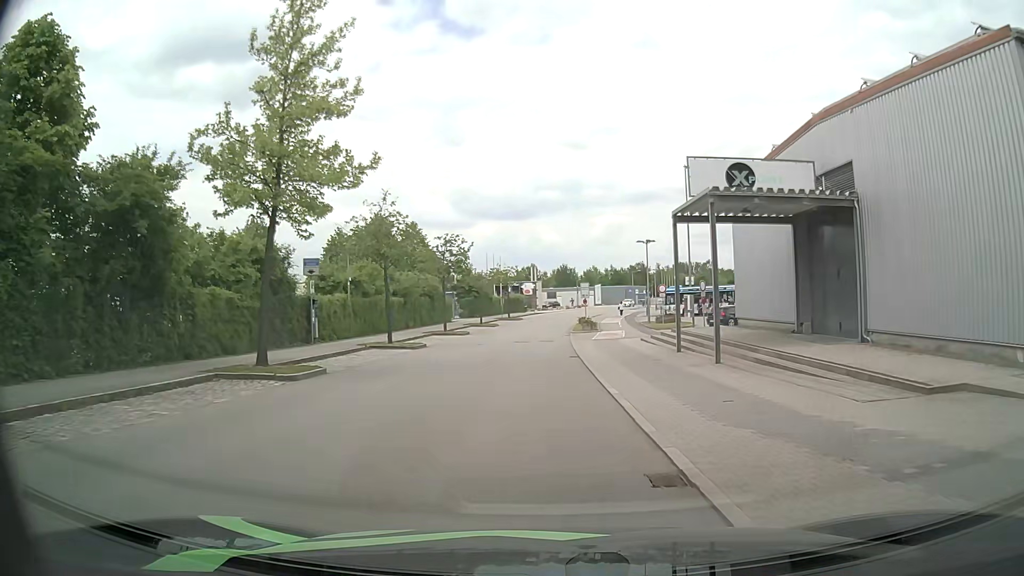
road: residential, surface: asphalt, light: Day
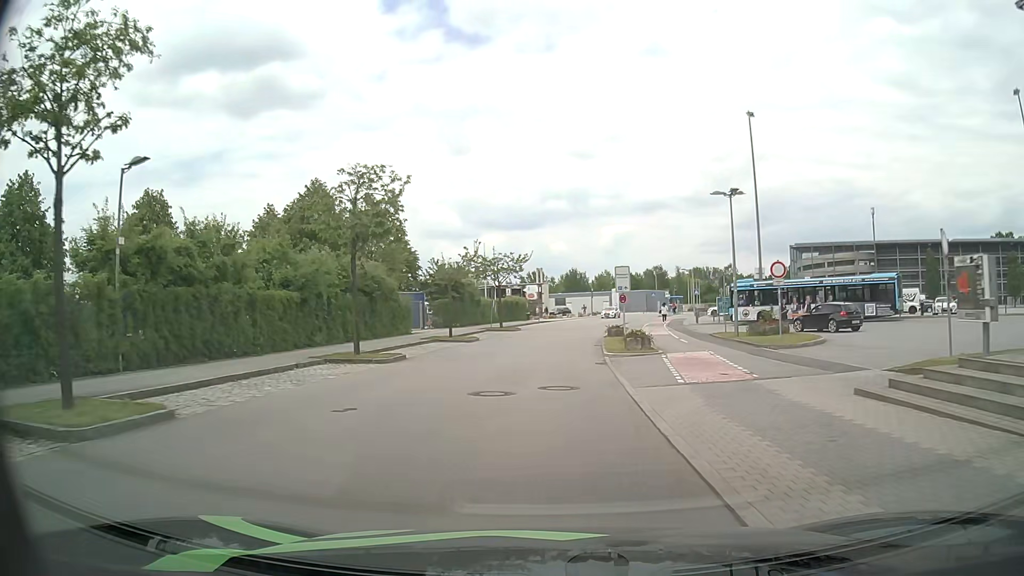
(-0.1, +21.9) m; -1°
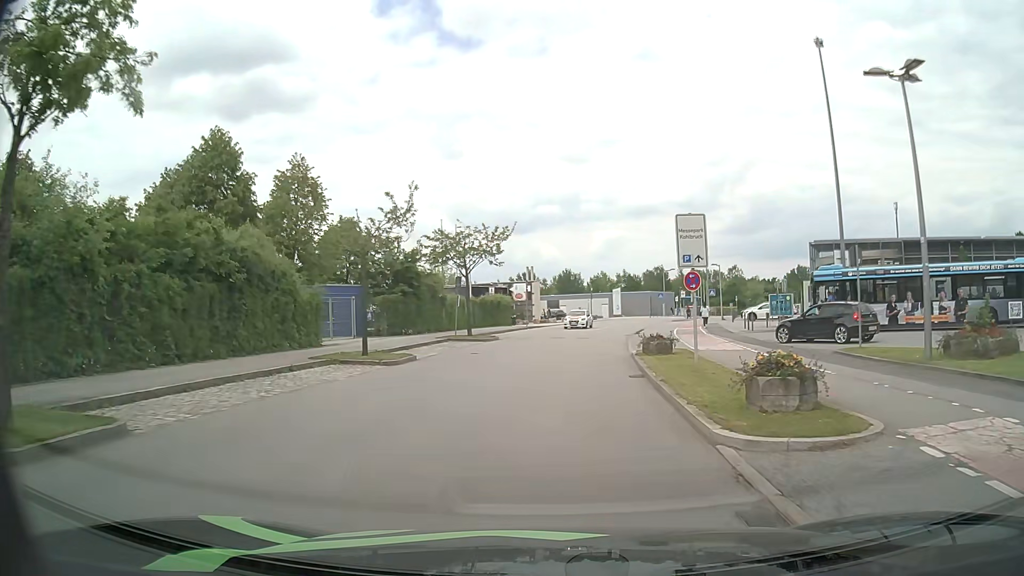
(+0.1, +15.7) m; +1°
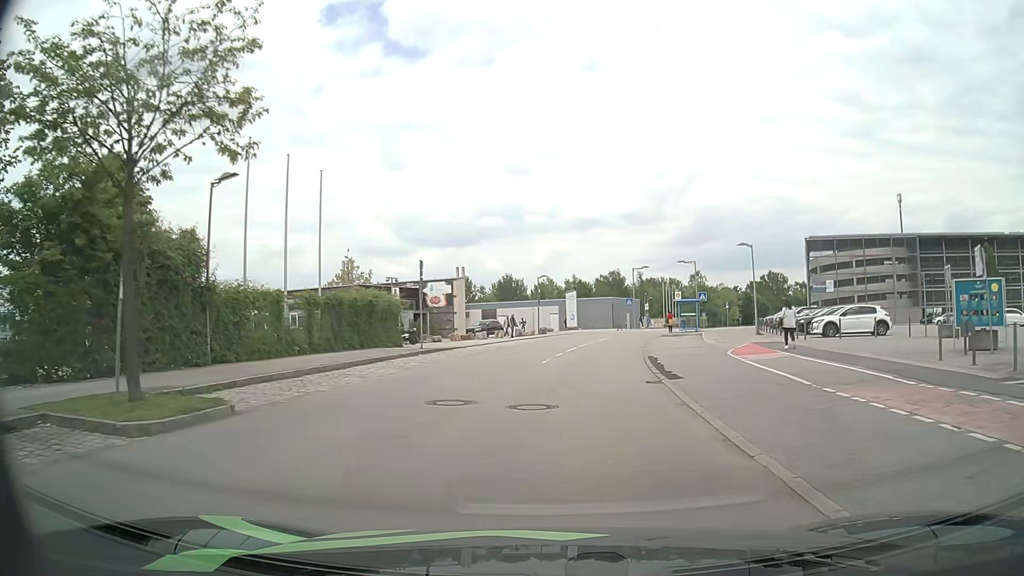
(+0.9, +25.2) m; +4°
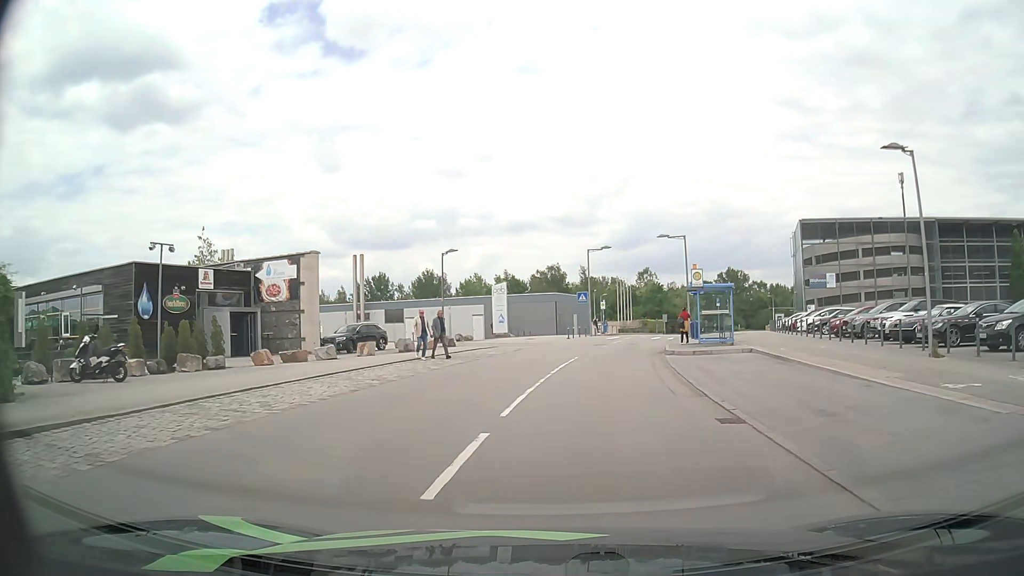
(+1.1, +23.6) m; +6°
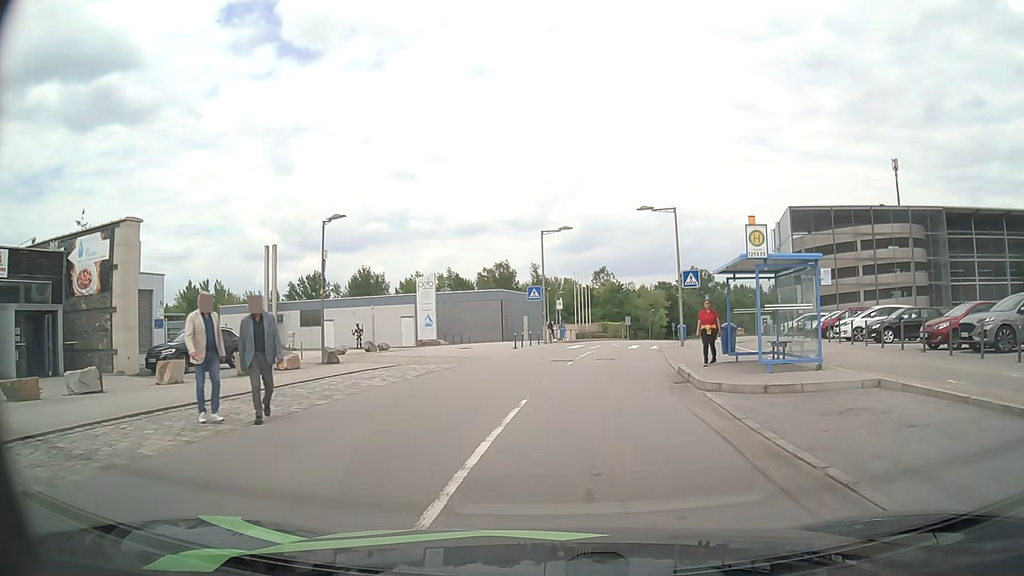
(+0.4, +12.8) m; +4°
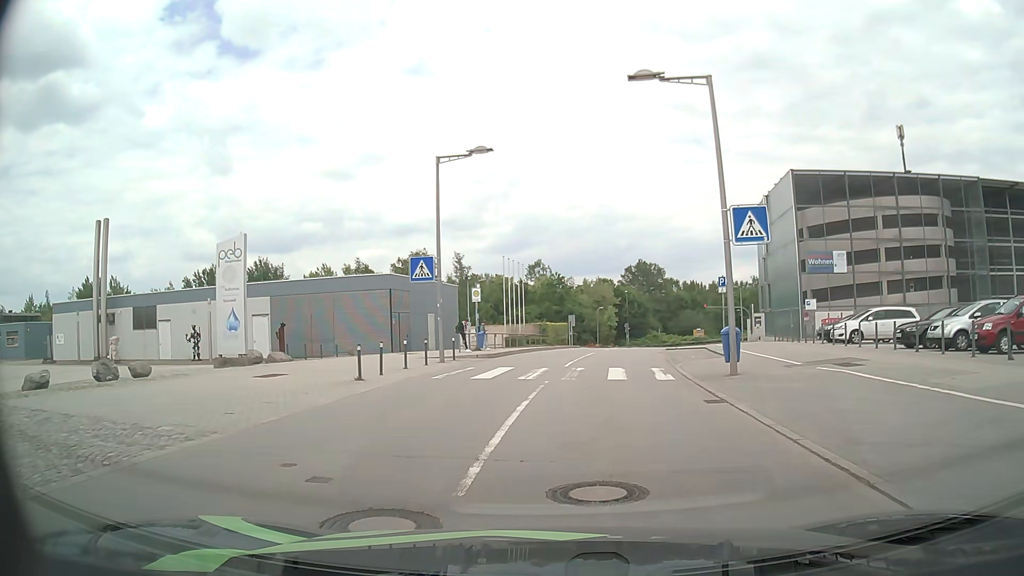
(+1.0, +19.2) m; +6°
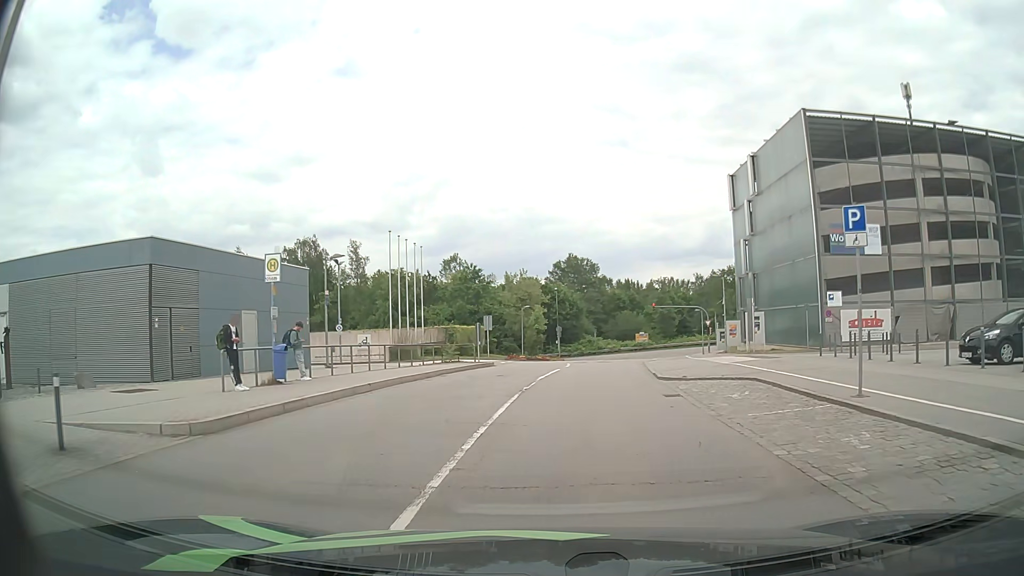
(+1.0, +18.1) m; +6°
